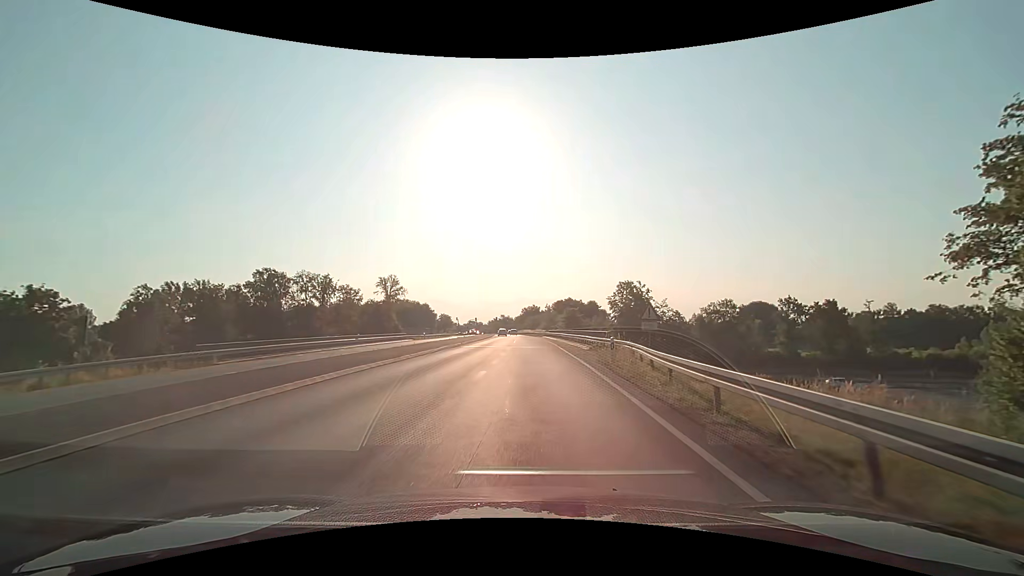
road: primary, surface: asphalt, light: Day
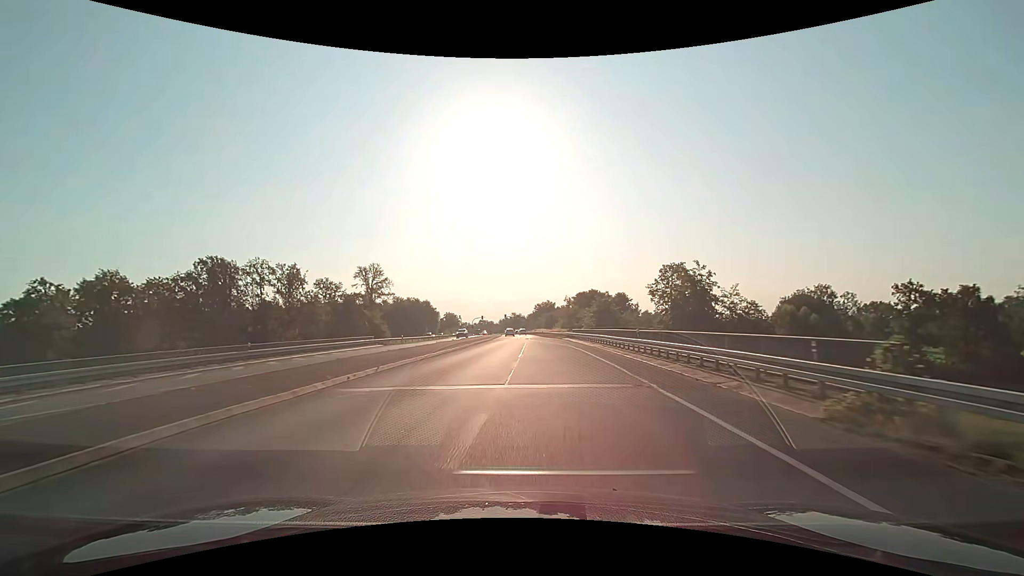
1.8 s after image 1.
(+0.2, +26.0) m; -1°
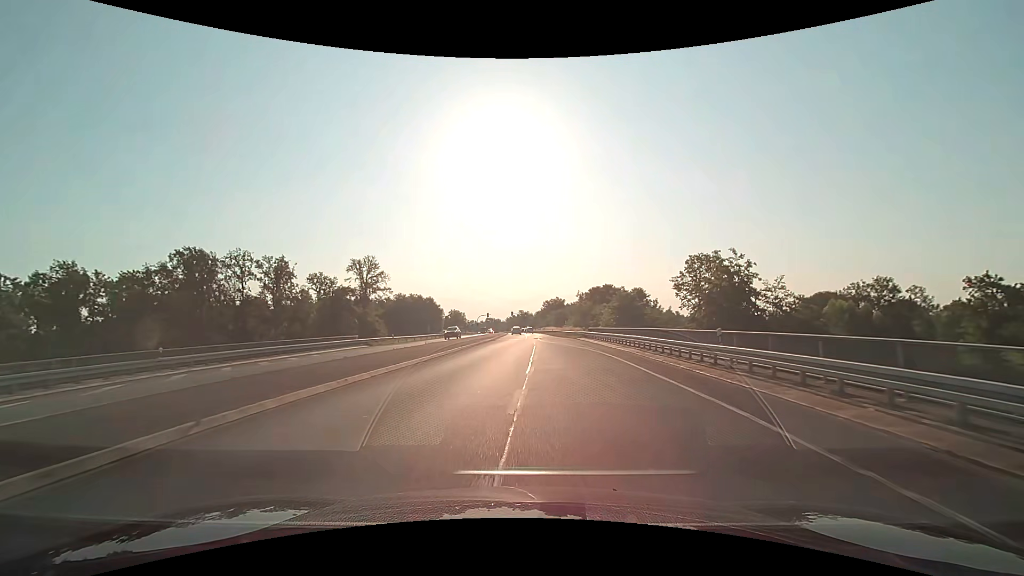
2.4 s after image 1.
(-0.1, +9.2) m; -1°
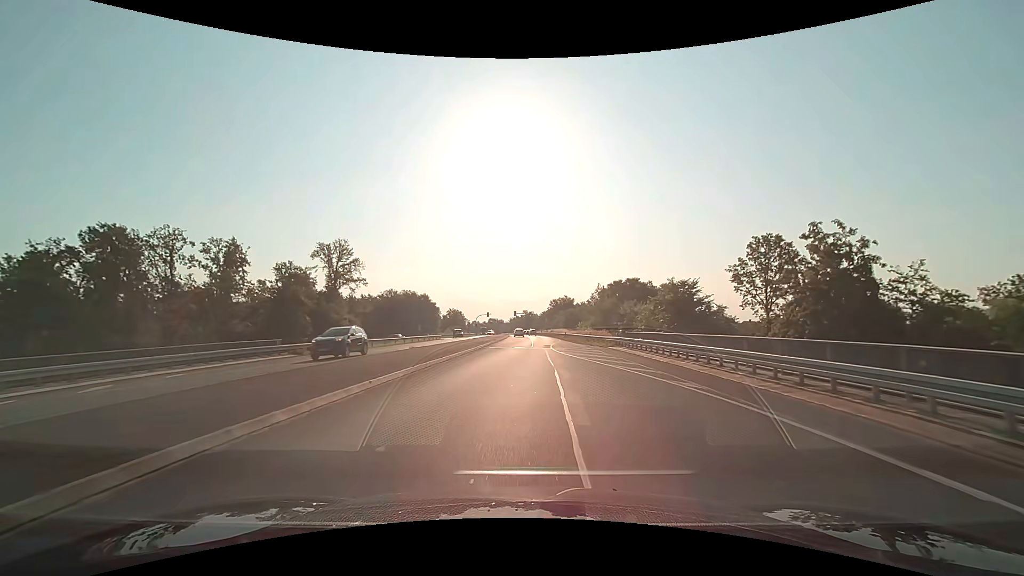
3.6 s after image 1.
(-0.2, +18.7) m; -1°
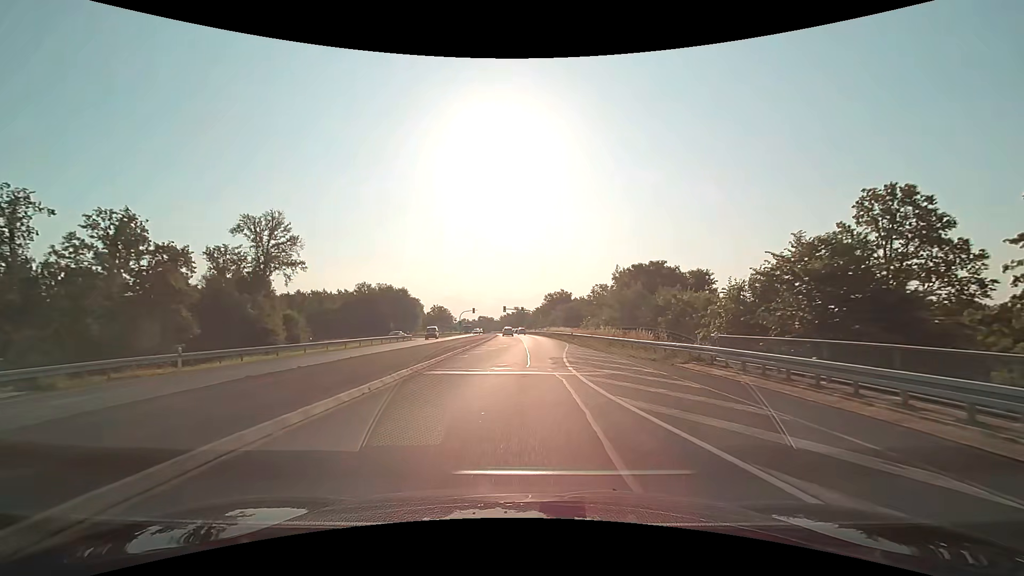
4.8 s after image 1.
(+0.1, +19.3) m; +1°
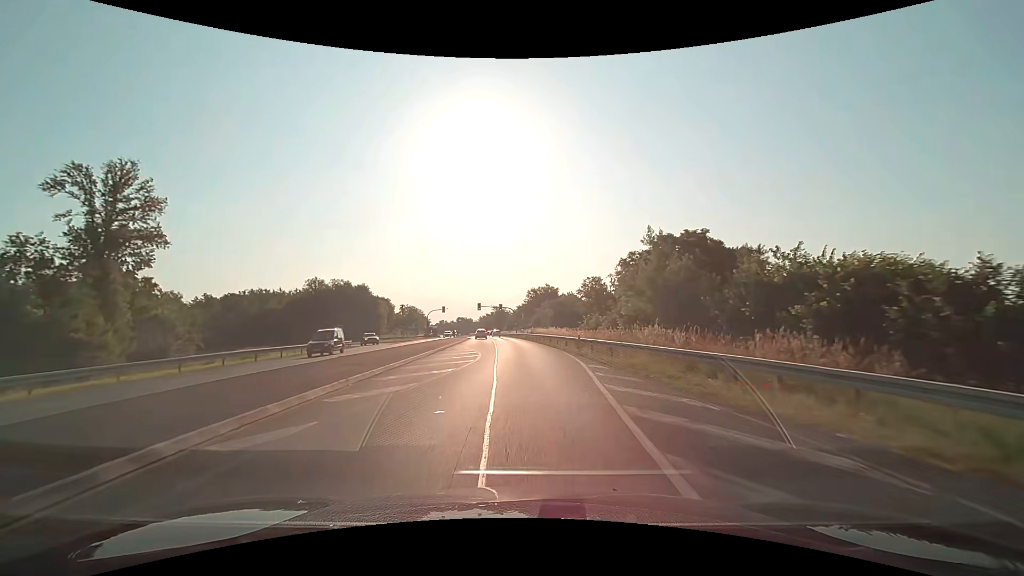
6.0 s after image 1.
(+0.4, +20.0) m; +2°
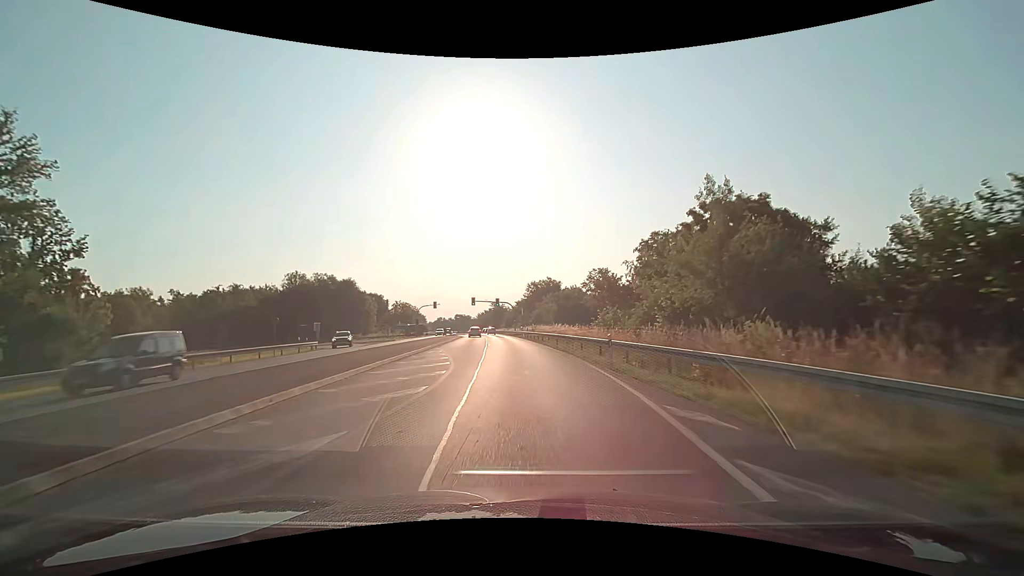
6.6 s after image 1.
(+0.1, +10.3) m; 0°
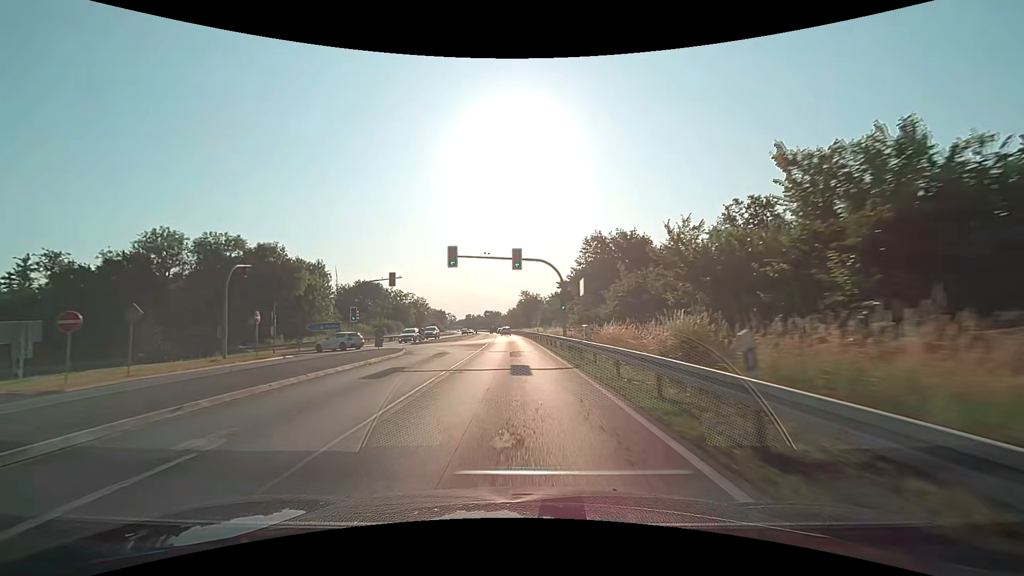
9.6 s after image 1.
(-1.5, +53.7) m; -4°
(0, +10) (0, +20) (0, +30) (-1, +40) (-1, +50) (-2, +60) (-2, +70) (-3, +80) (-4, +90) (-4, +100) m
